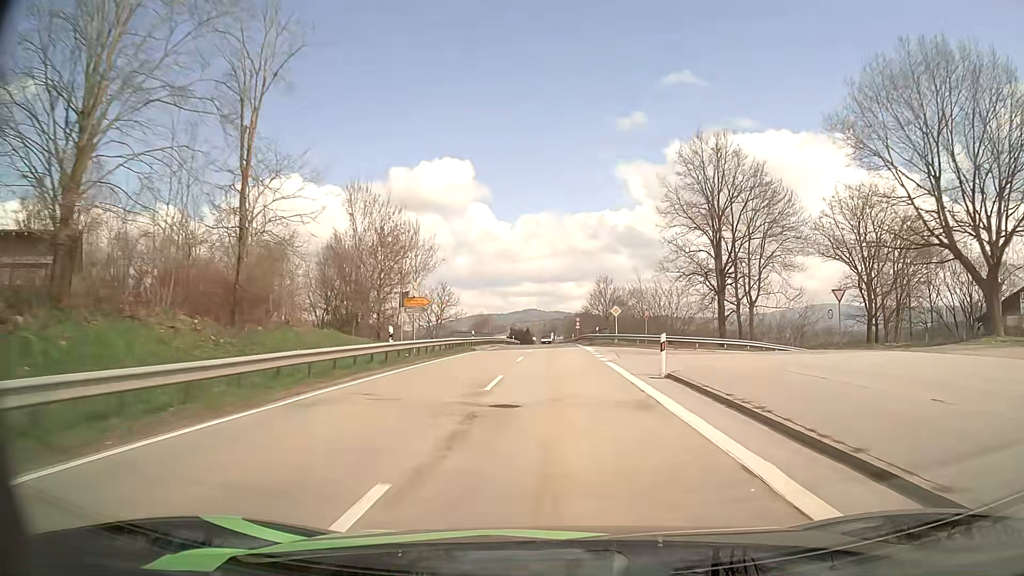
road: secondary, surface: asphalt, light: Day
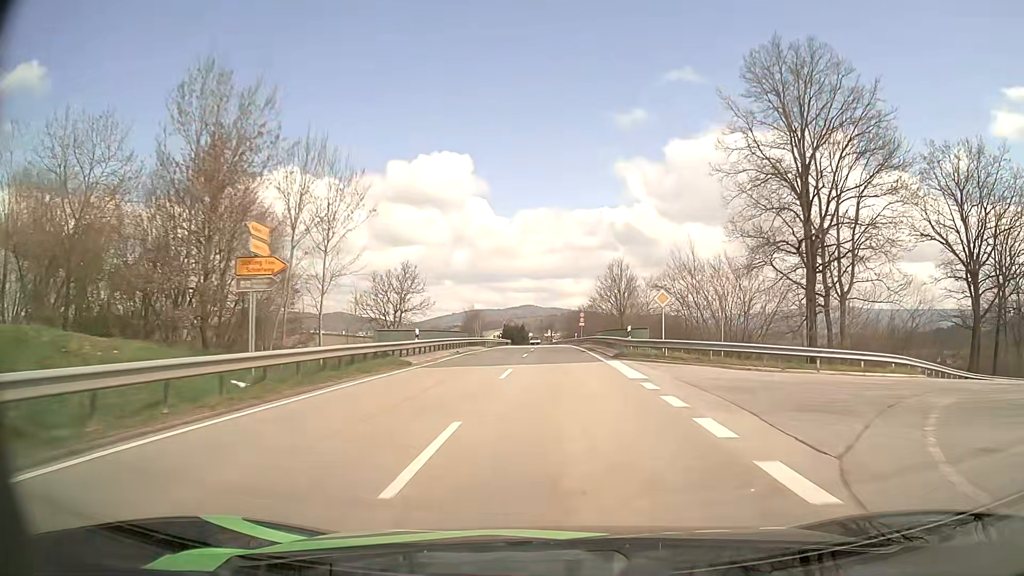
(0.0, +20.8) m; 0°
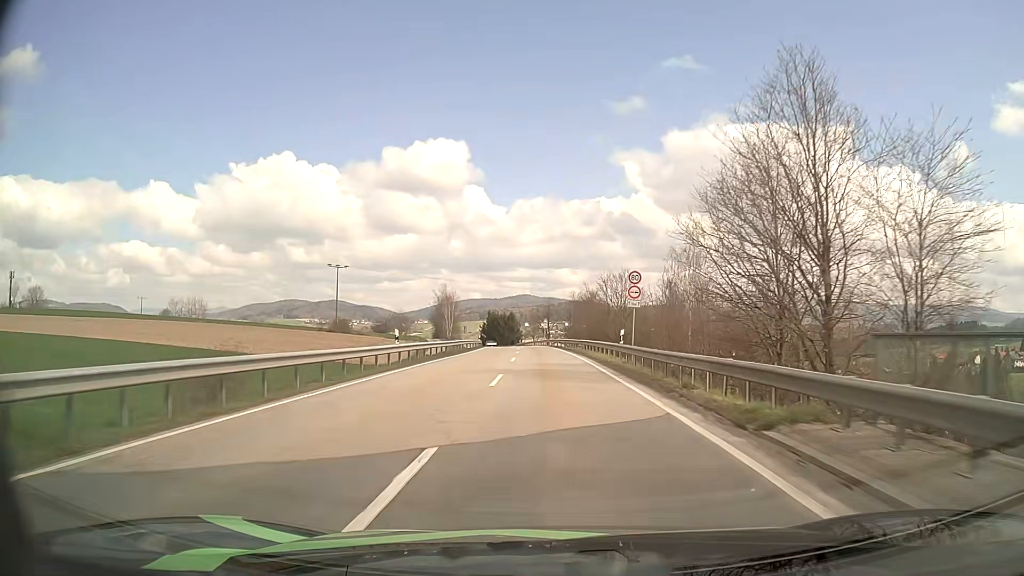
(+0.5, +52.2) m; +1°
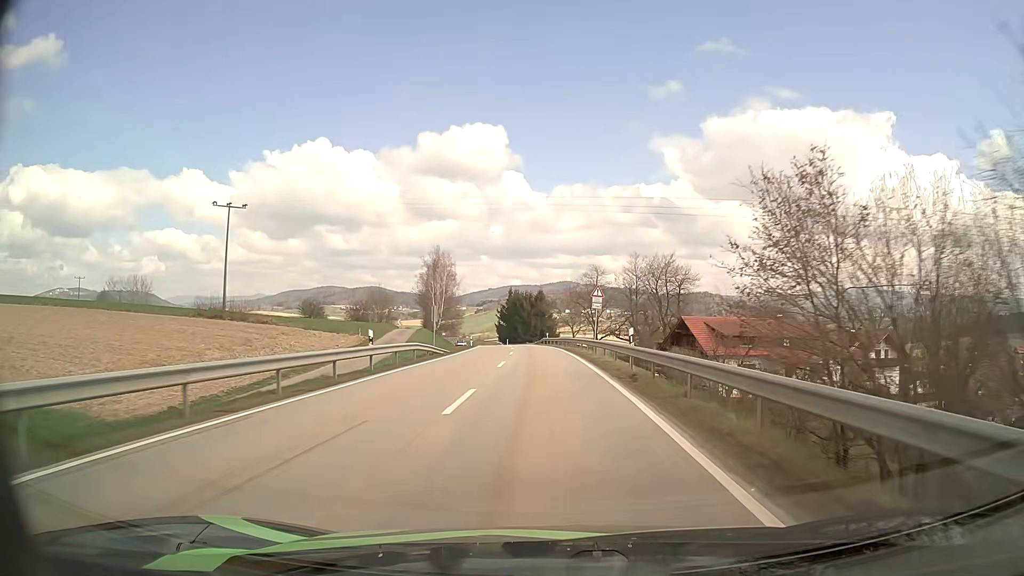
(-0.9, +57.0) m; -4°
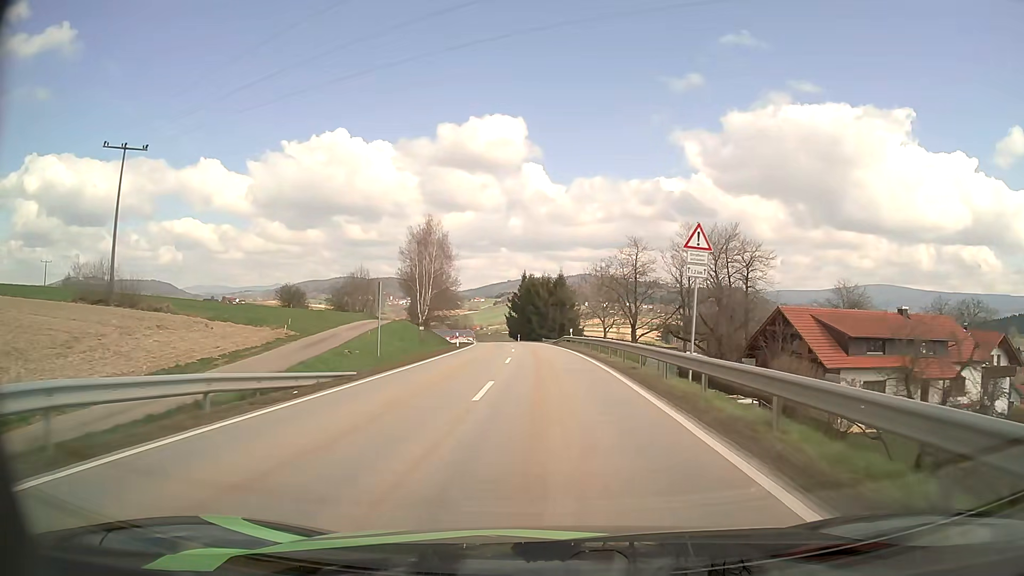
(-0.3, +24.1) m; -1°
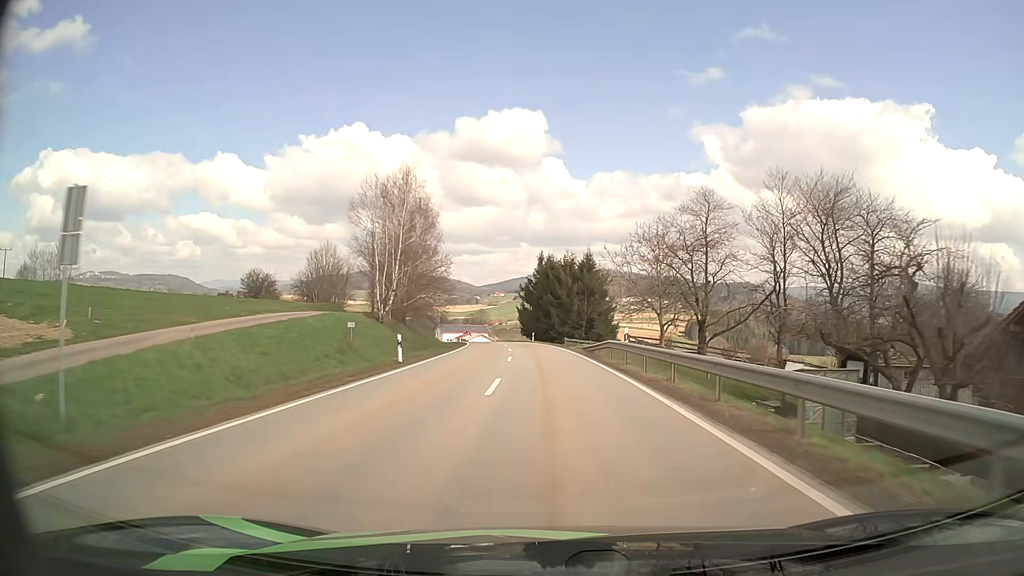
(-0.4, +24.4) m; -2°
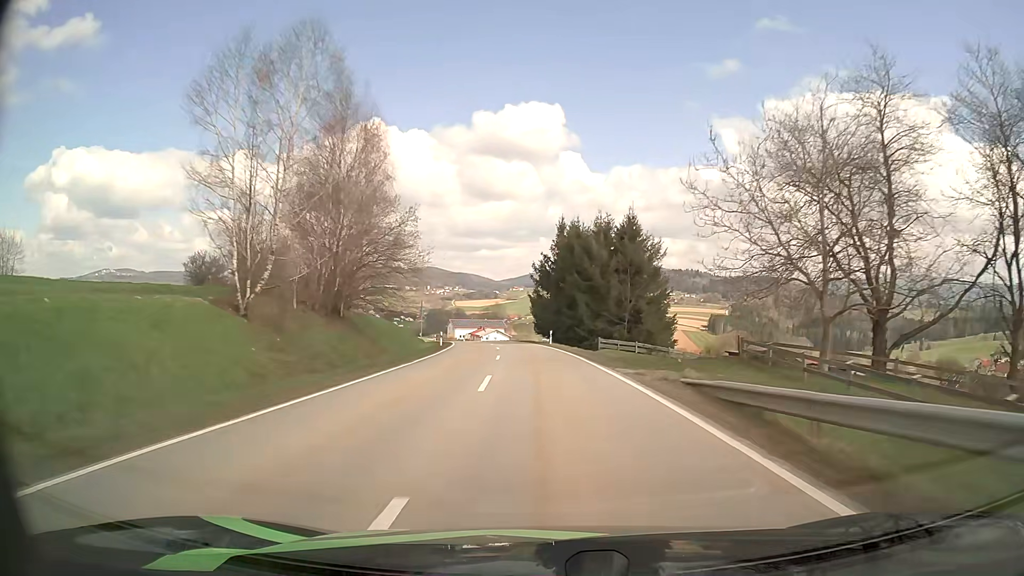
(-0.4, +24.7) m; -2°
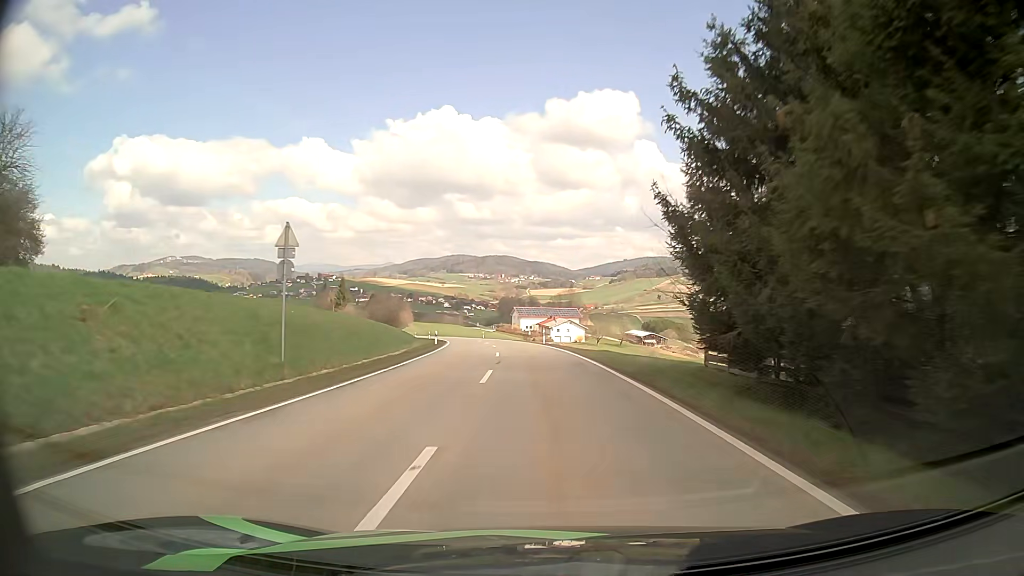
(-2.6, +48.9) m; -7°
